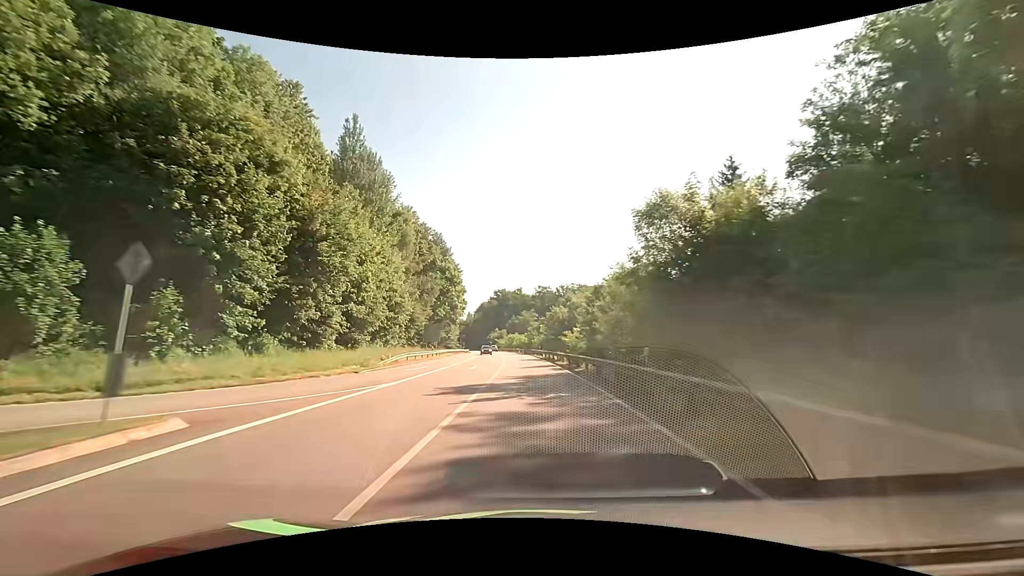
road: primary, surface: asphalt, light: Day
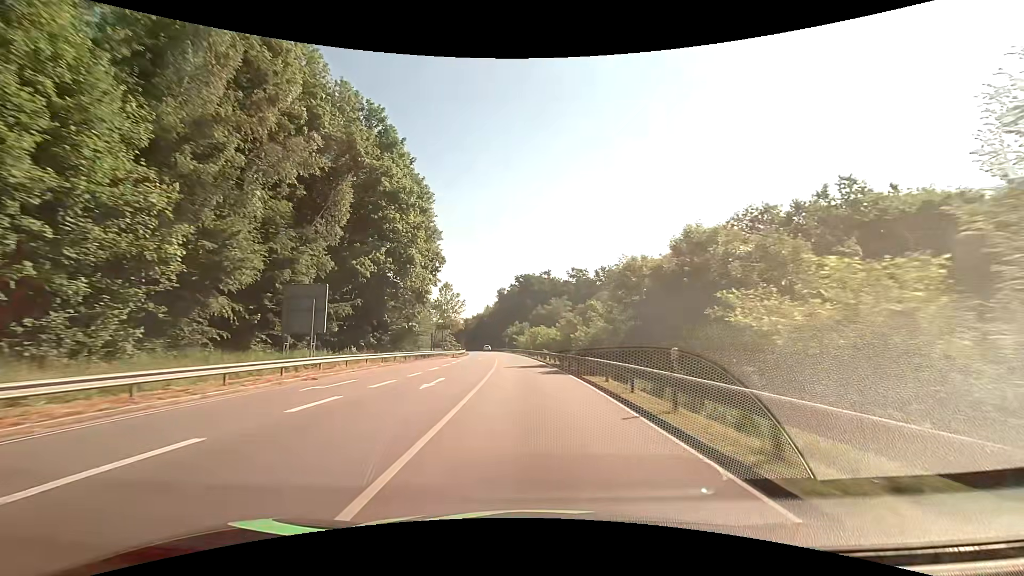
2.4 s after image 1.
(-1.2, +50.7) m; -3°
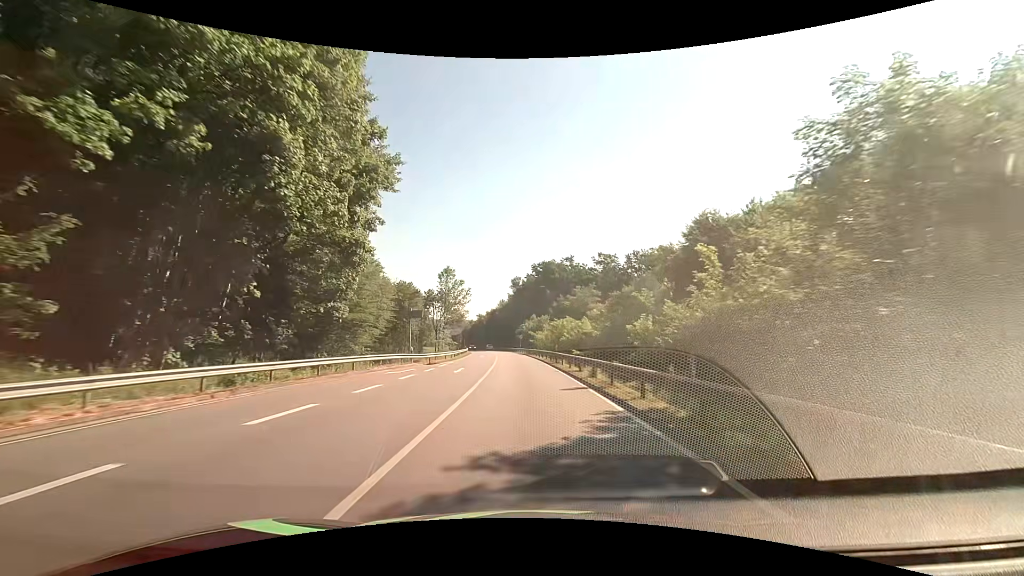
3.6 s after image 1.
(-0.5, +25.8) m; -2°
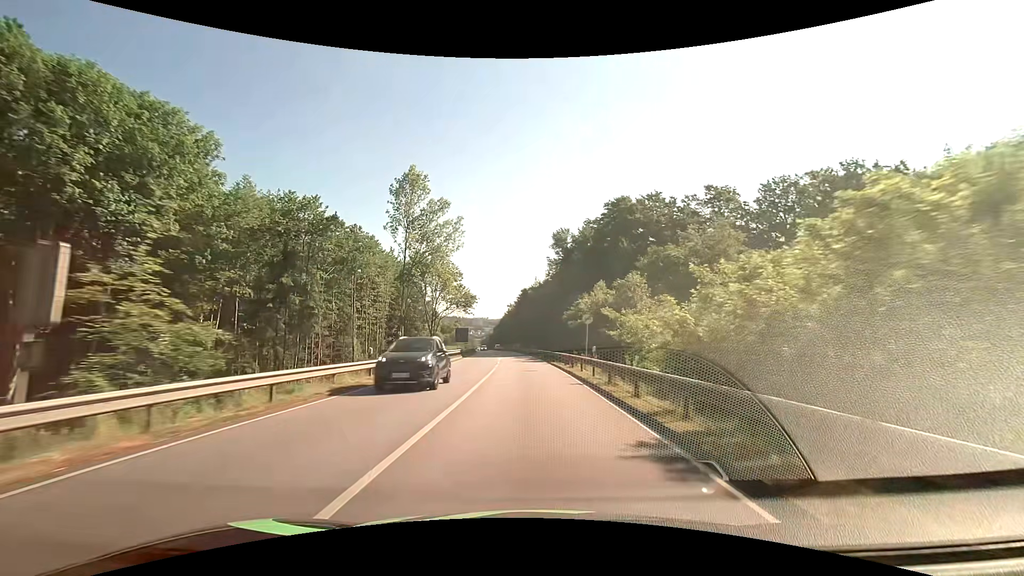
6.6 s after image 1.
(-2.6, +63.3) m; -5°
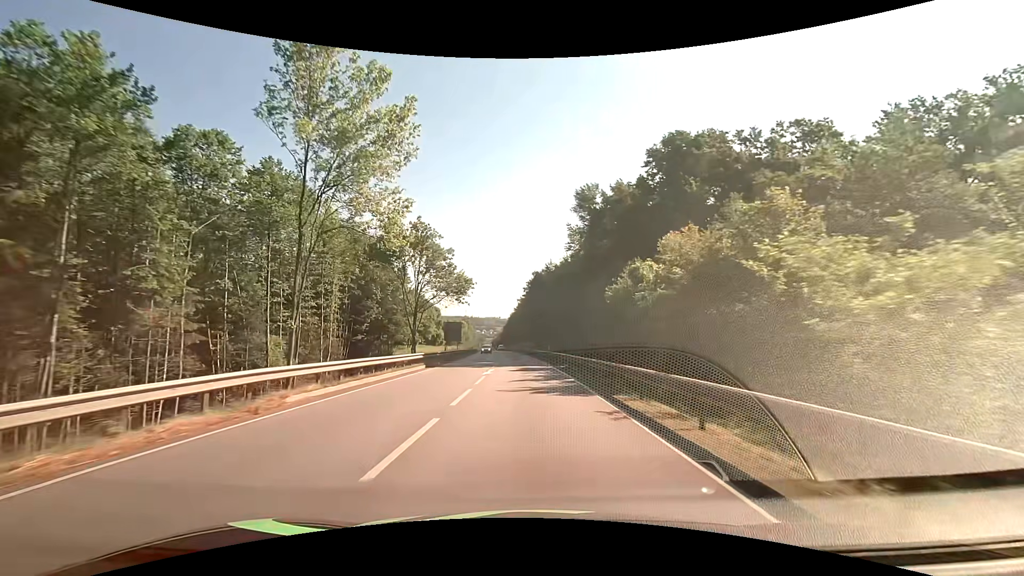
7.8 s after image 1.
(-0.3, +24.9) m; -1°
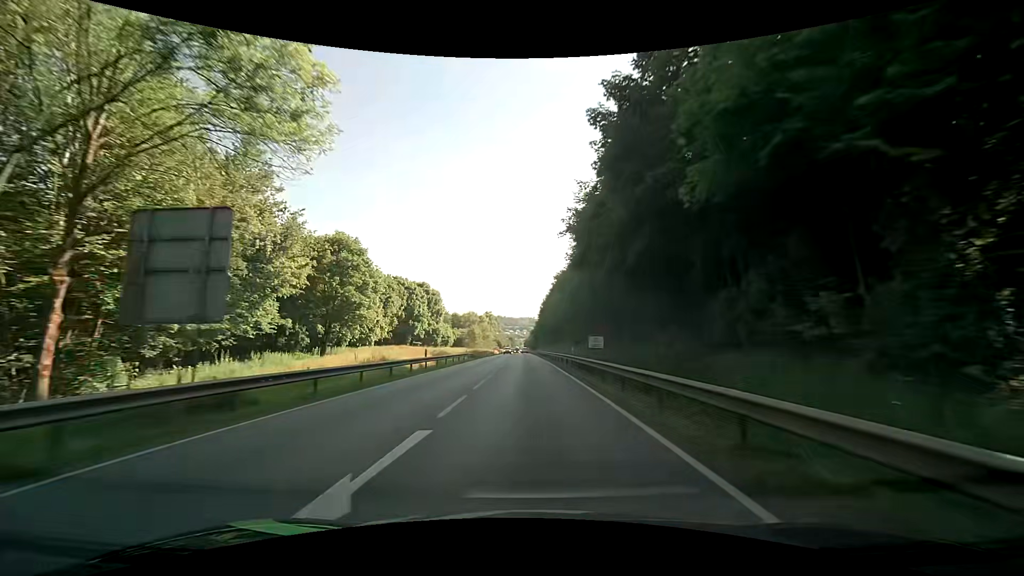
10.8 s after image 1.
(-2.2, +61.8) m; -4°
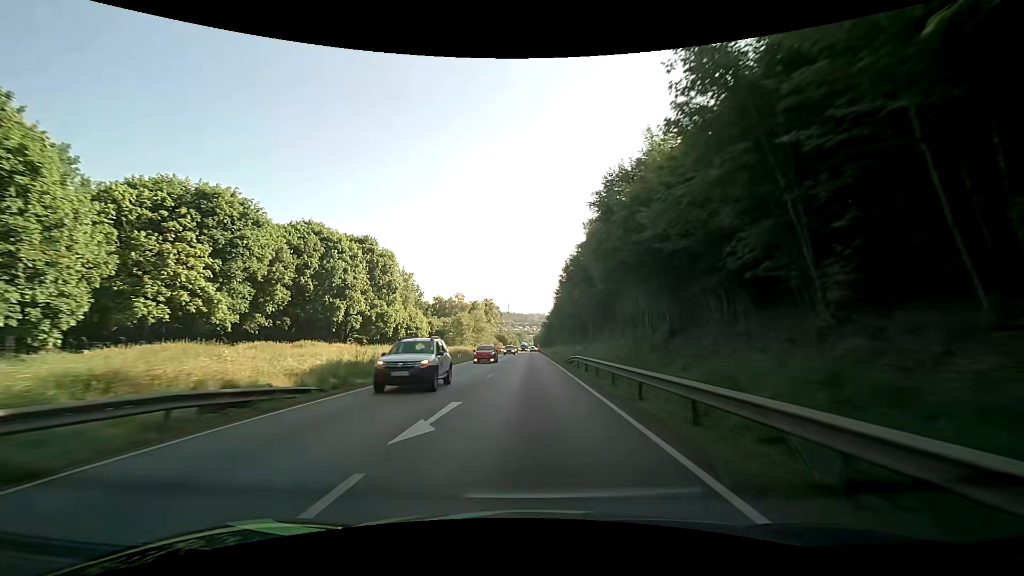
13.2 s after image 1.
(-0.6, +50.4) m; -1°
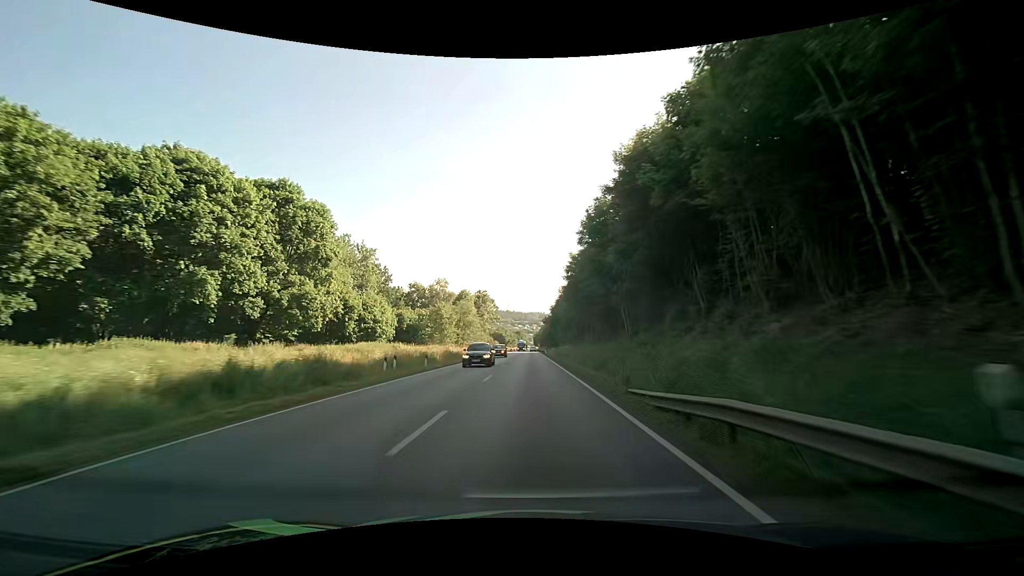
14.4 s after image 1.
(0.0, +25.7) m; 0°
(0, +10) (0, +20) (0, +30) (0, +40) (0, +50) (0, +60) (+1, +70) (+1, +80) (+1, +90) (+1, +100) m
